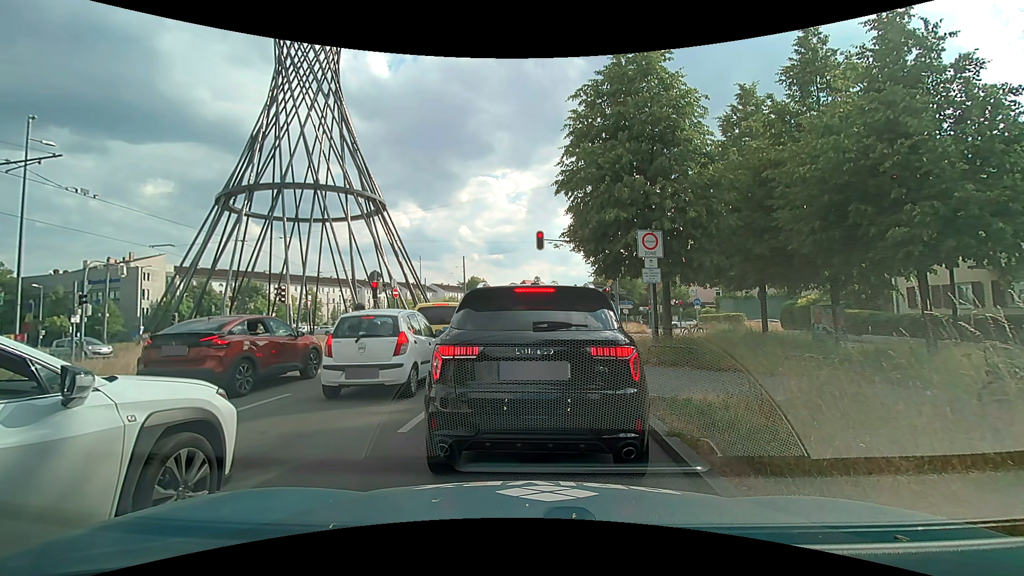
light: Day
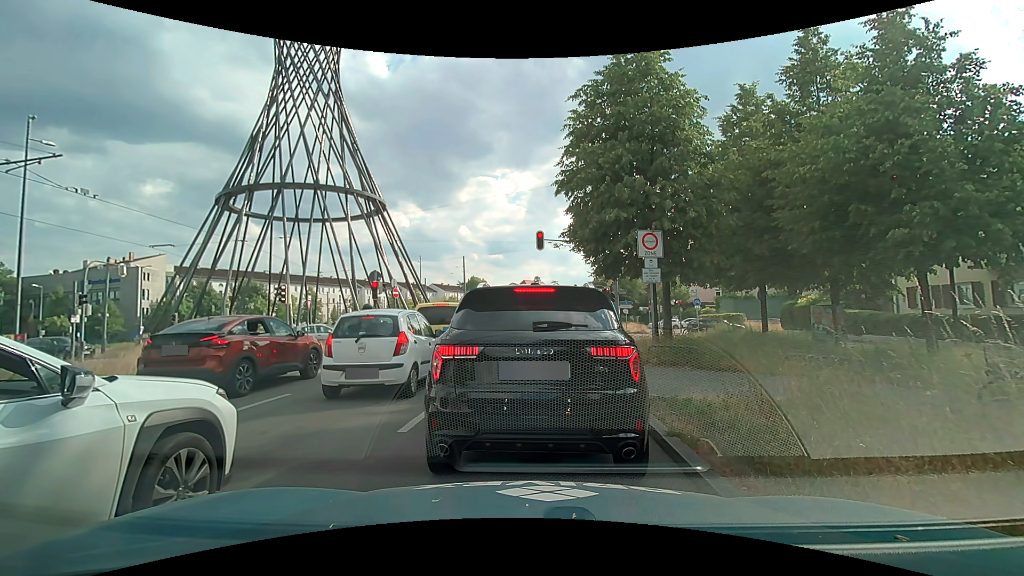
(0.0, 0.0) m; 0°
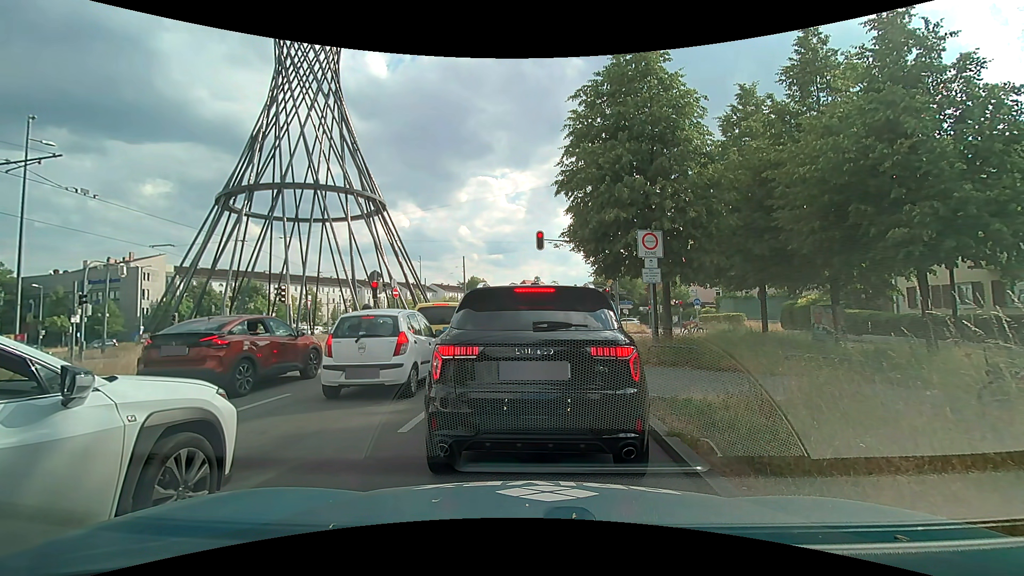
(0.0, 0.0) m; 0°
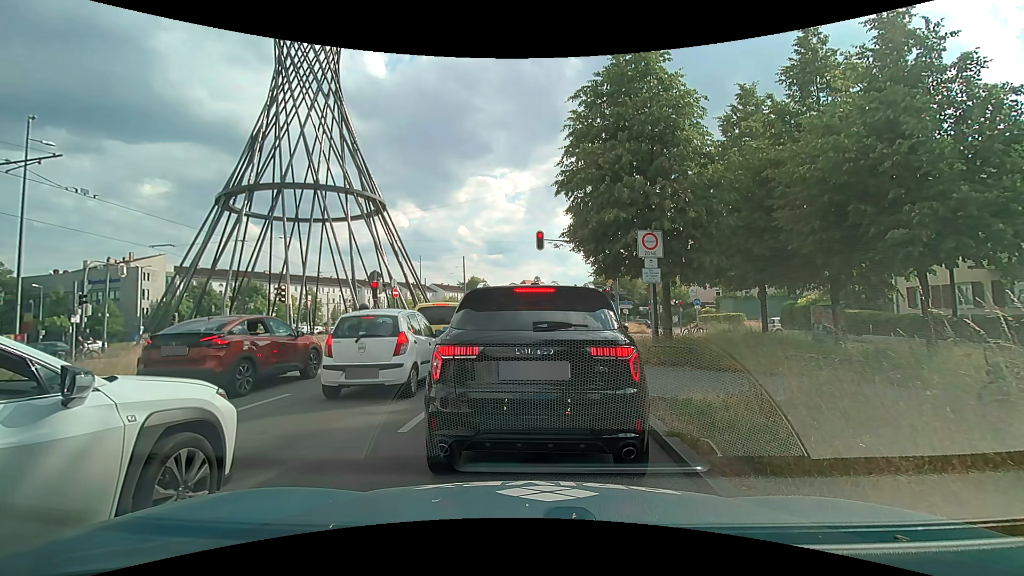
(0.0, 0.0) m; 0°
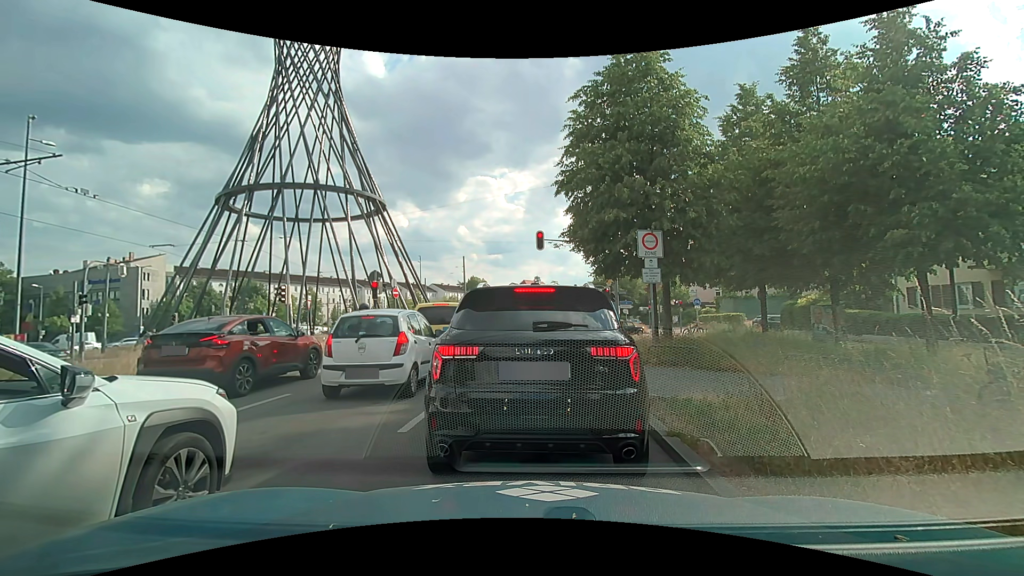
(0.0, 0.0) m; 0°
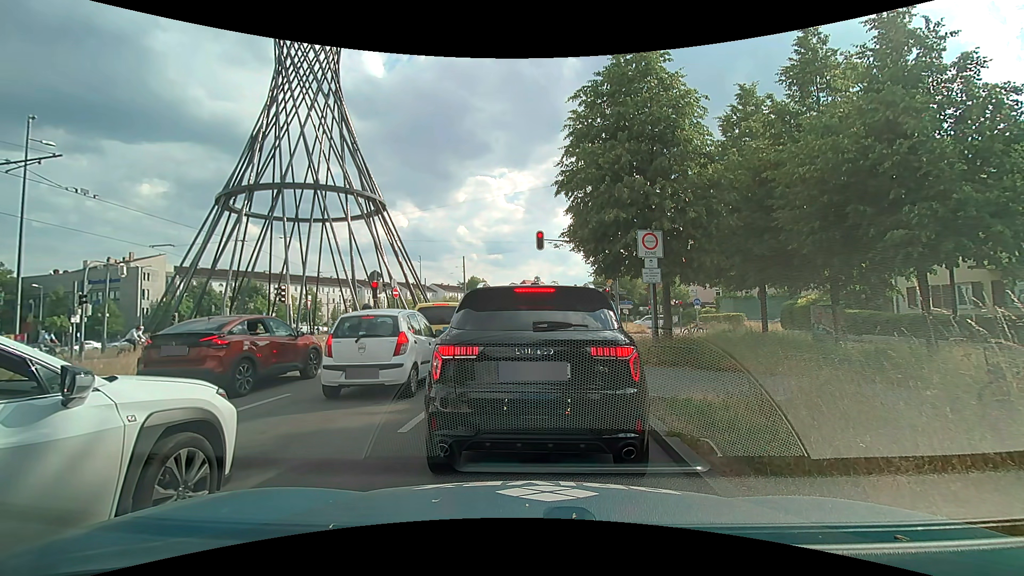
(0.0, 0.0) m; 0°
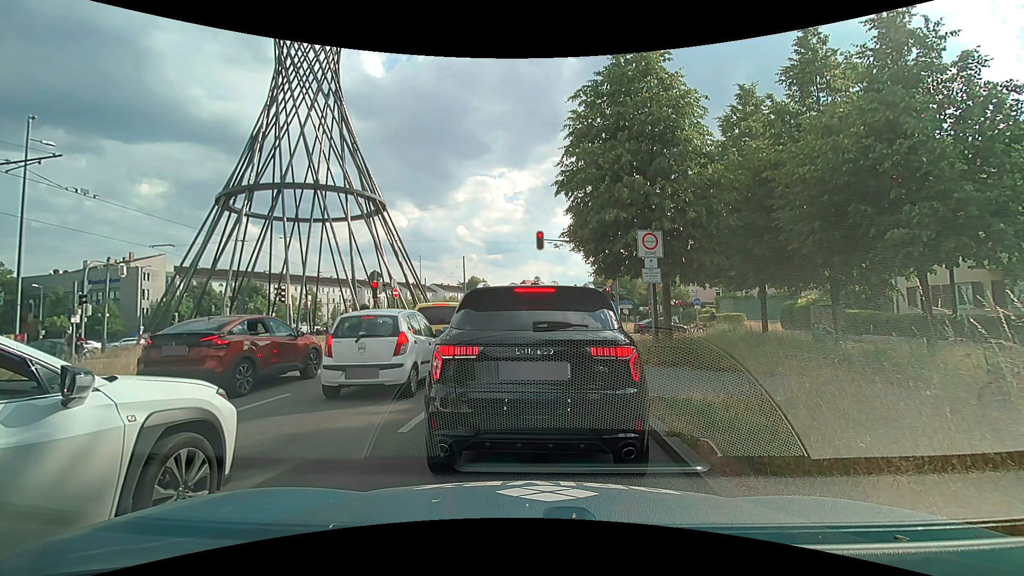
(0.0, 0.0) m; 0°
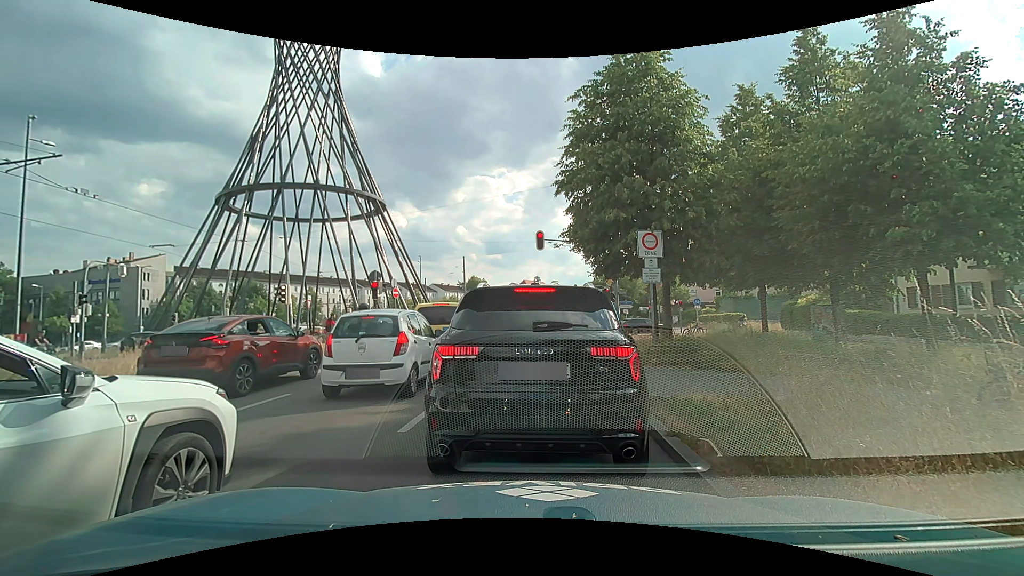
(0.0, 0.0) m; 0°
